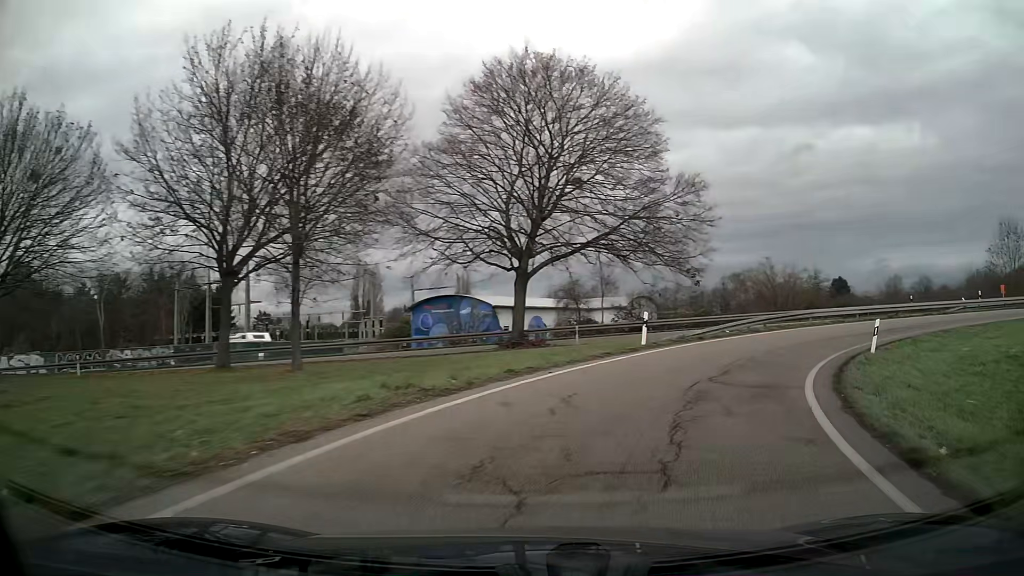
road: trunk_link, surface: asphalt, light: Day
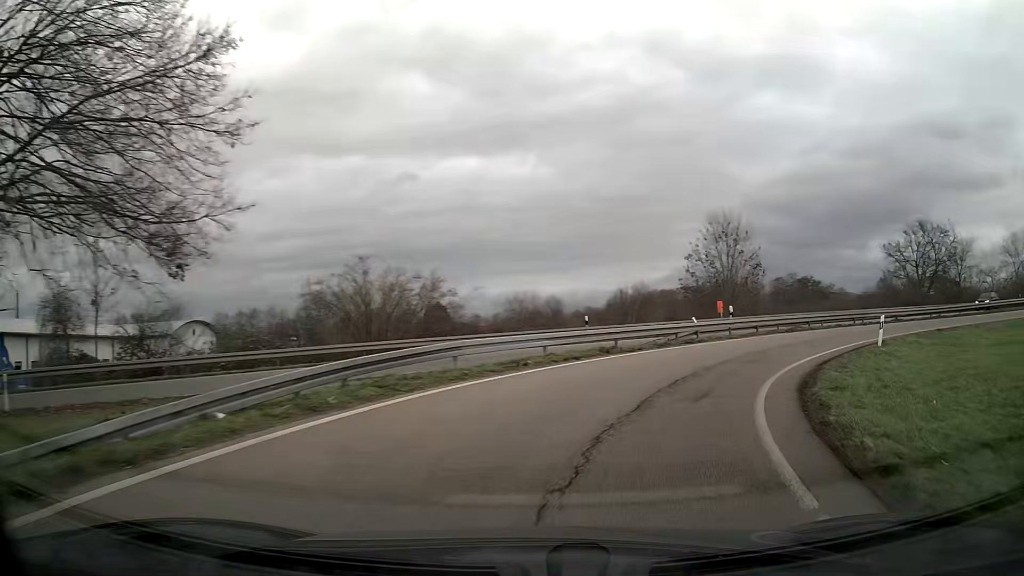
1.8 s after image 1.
(+5.5, +17.7) m; +34°
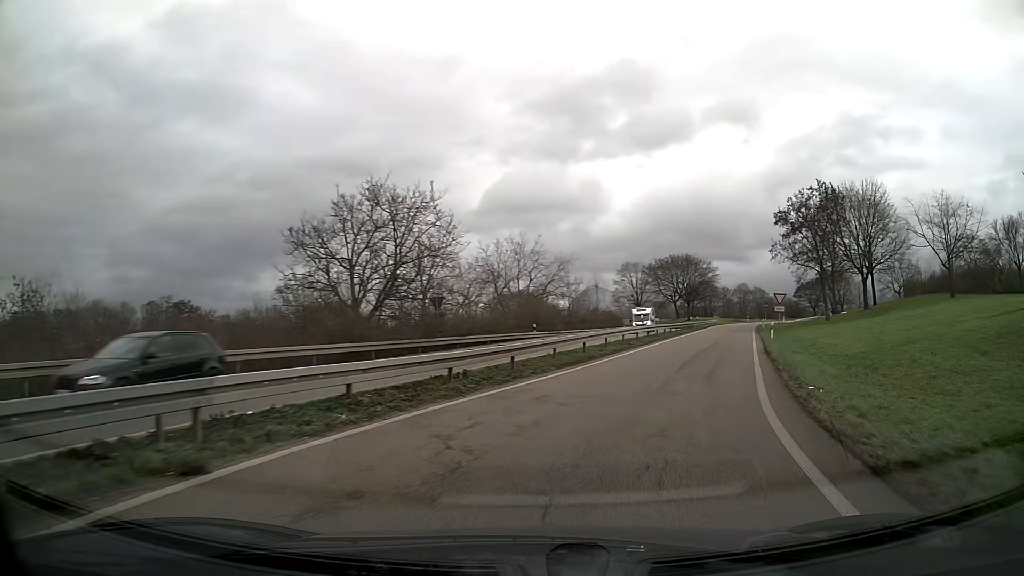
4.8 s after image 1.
(+14.0, +27.8) m; +51°
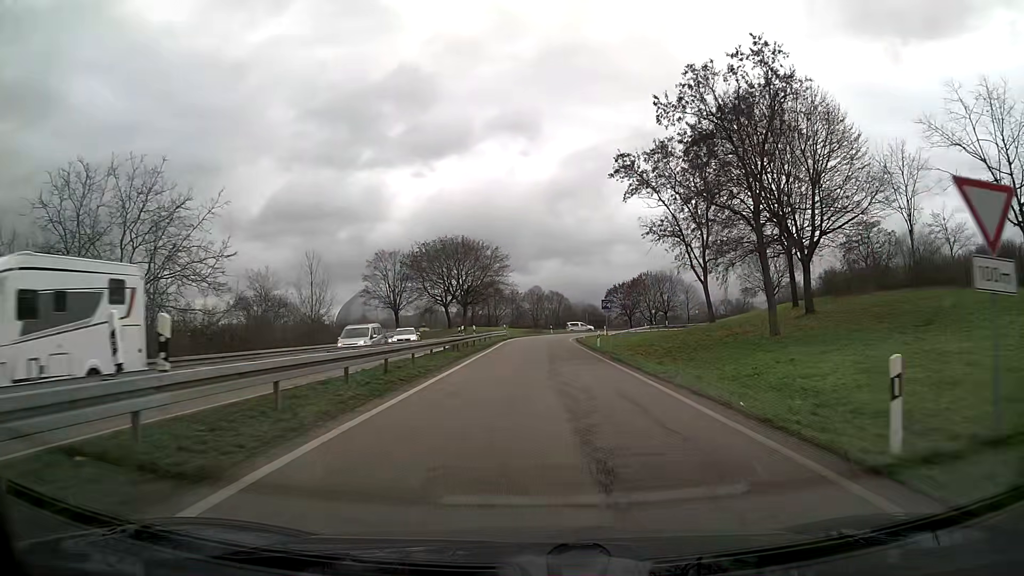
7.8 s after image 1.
(+6.9, +35.4) m; +15°
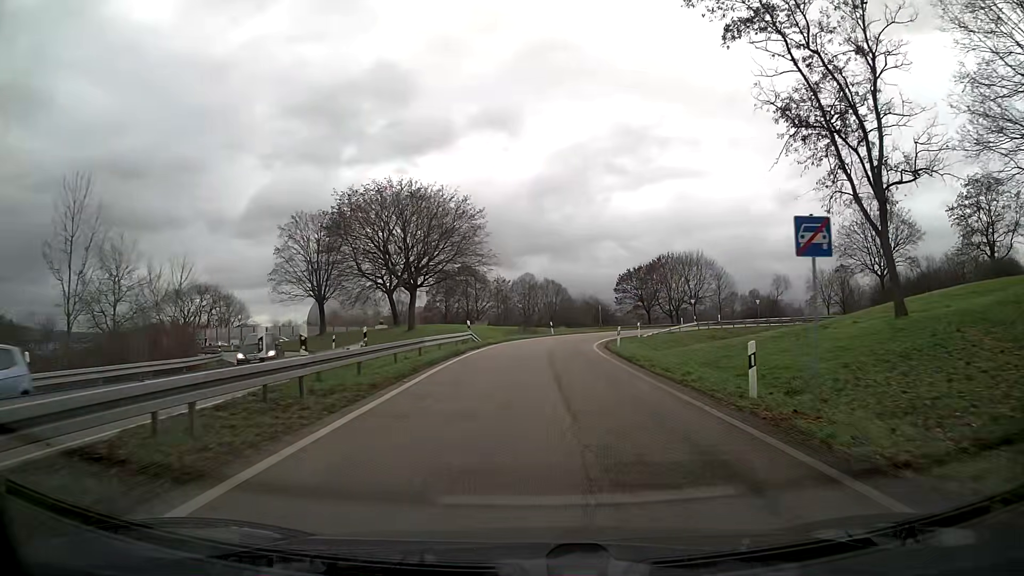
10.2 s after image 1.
(+0.1, +30.9) m; +1°
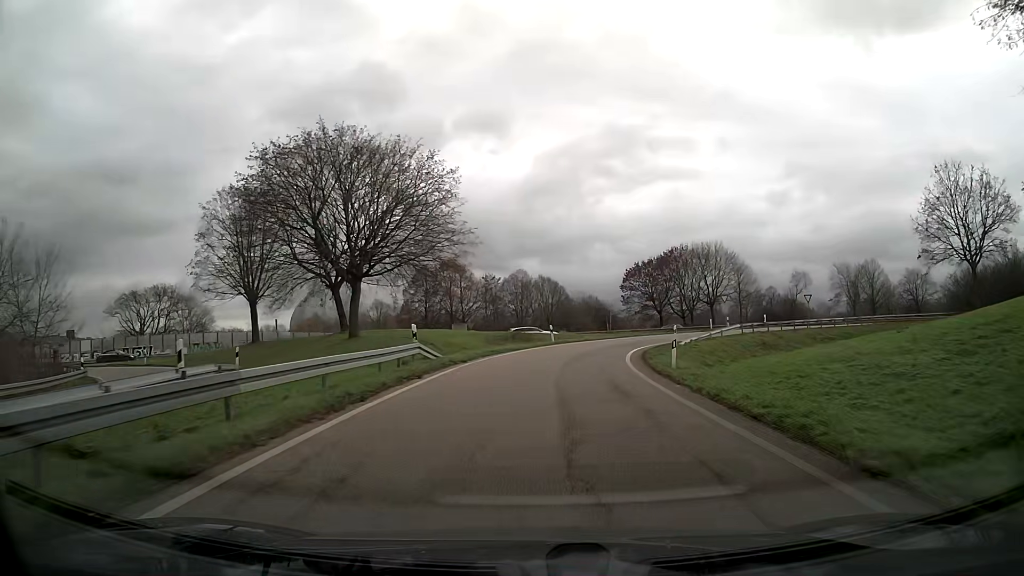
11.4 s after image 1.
(+0.1, +14.8) m; 0°
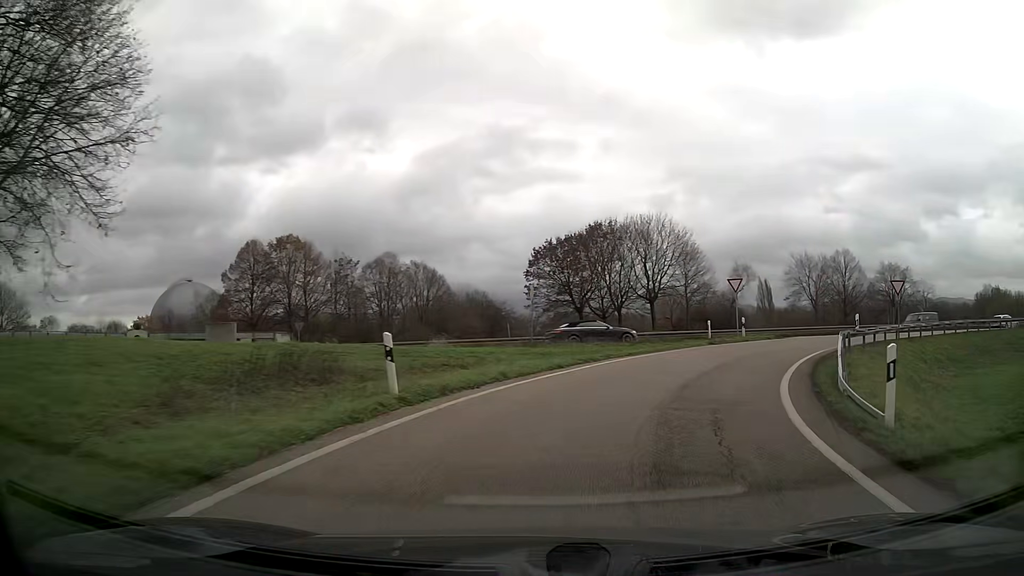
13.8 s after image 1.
(+2.0, +27.7) m; +13°
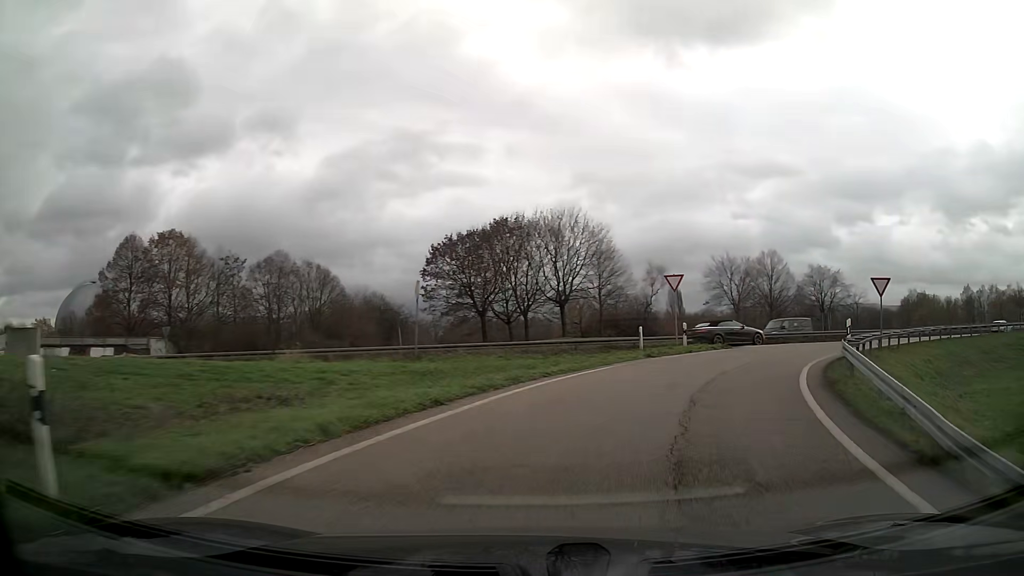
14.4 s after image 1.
(+0.5, +6.6) m; +9°
(+1, +10) (+5, +19) (+11, +27) (+18, +34) (+26, +40) (+34, +46) (+43, +51) (+51, +56) (+60, +62) (+68, +67) m
